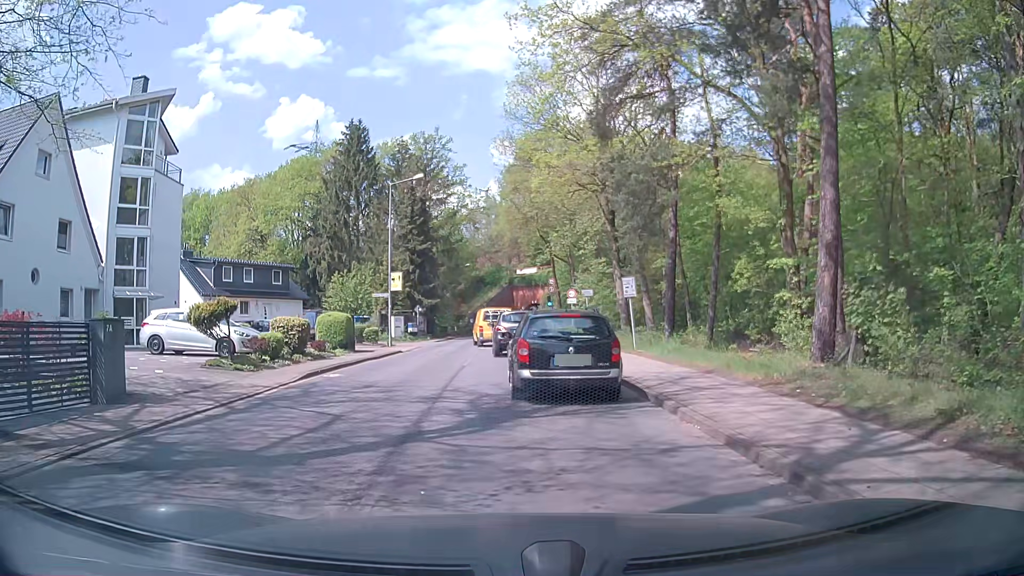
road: tertiary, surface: asphalt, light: Day
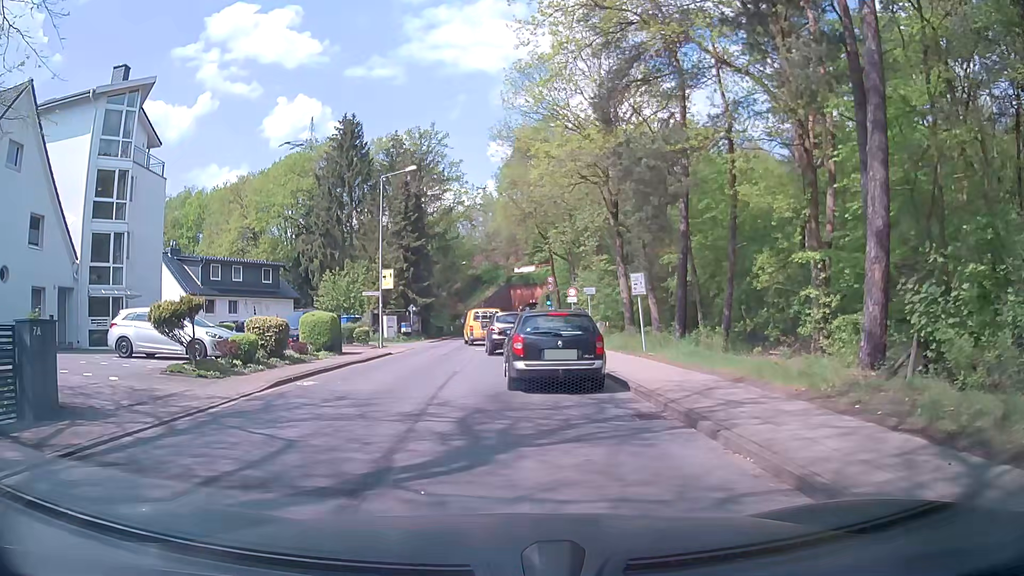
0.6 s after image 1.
(0.0, +2.0) m; +1°
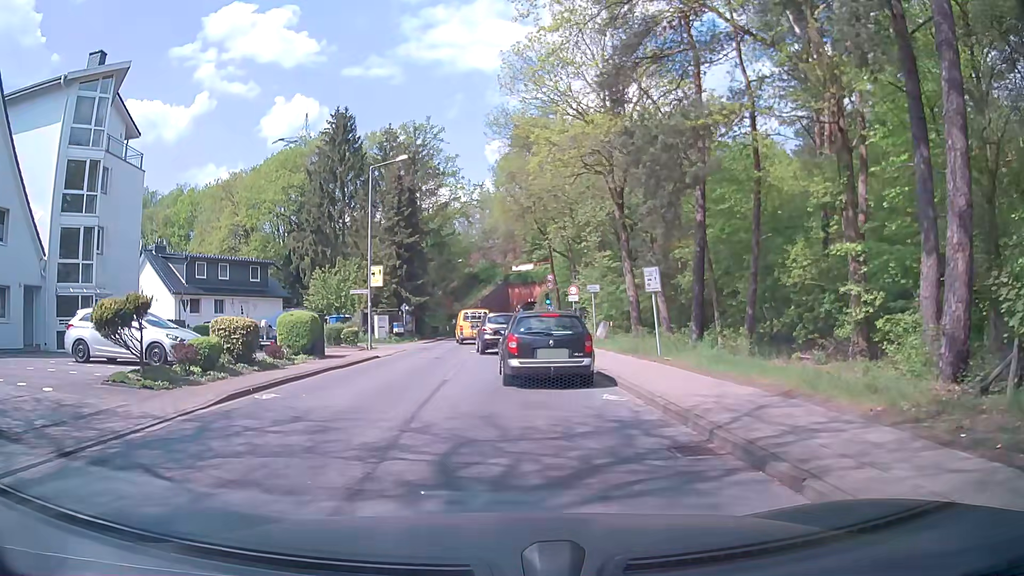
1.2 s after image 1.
(0.0, +2.4) m; -1°
